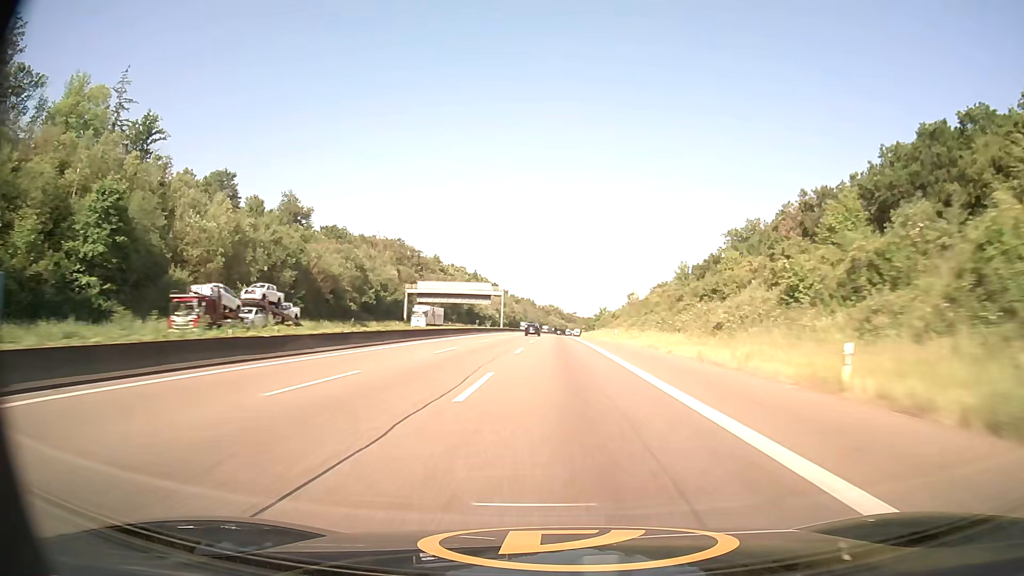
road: motorway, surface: asphalt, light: Day
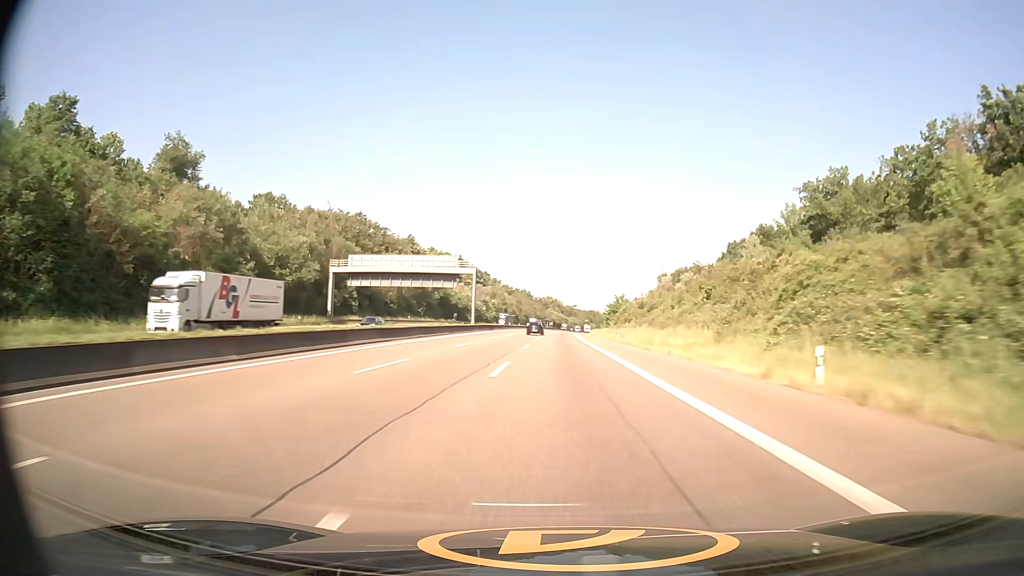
(-0.1, +48.4) m; 0°
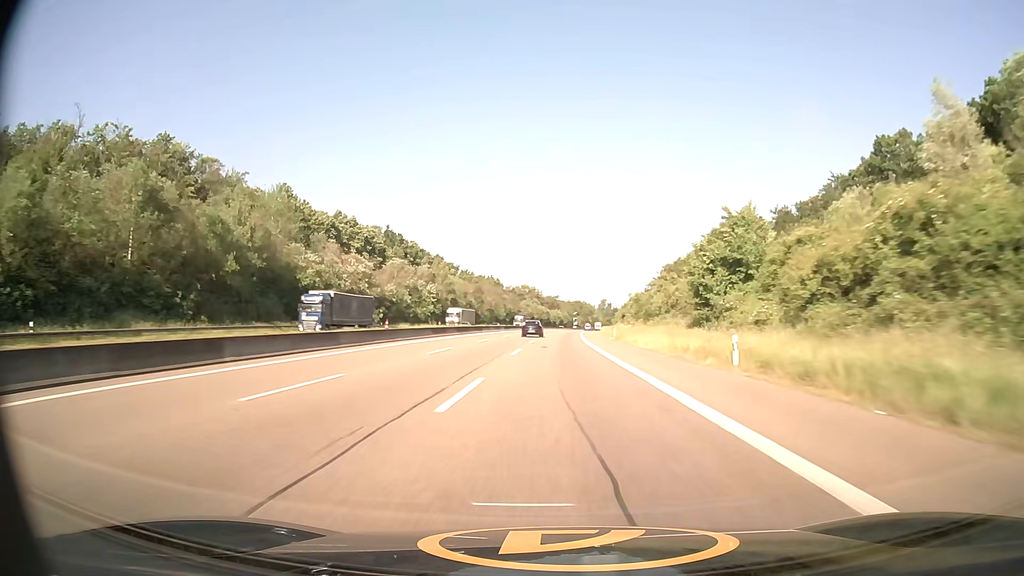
(+1.1, +95.6) m; +2°
(0, +10) (0, +20) (0, +30) (0, +40) (+1, +50) (+1, +60) (+1, +70) (+1, +80) (+2, +90) (+2, +100) m
